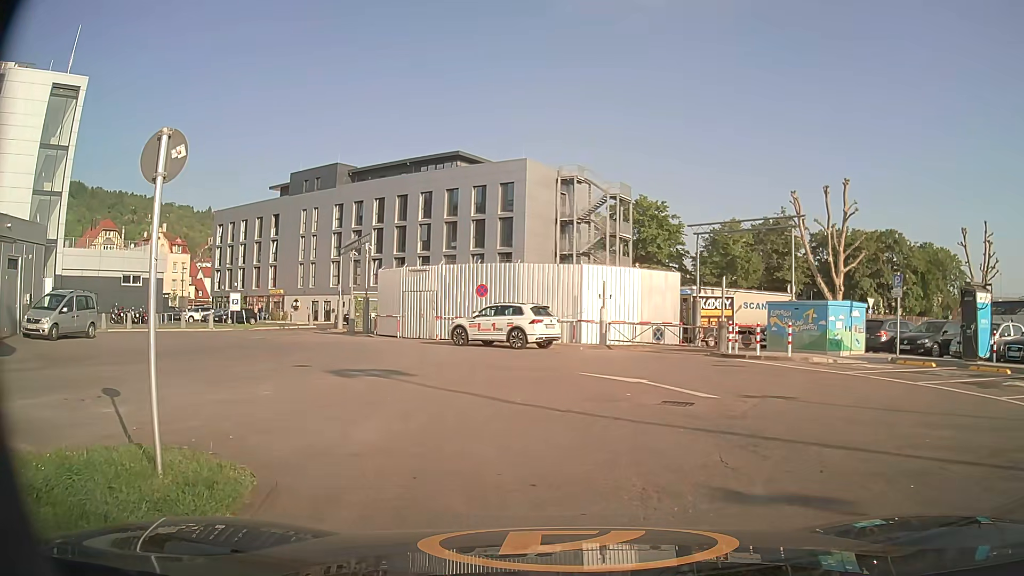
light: Day
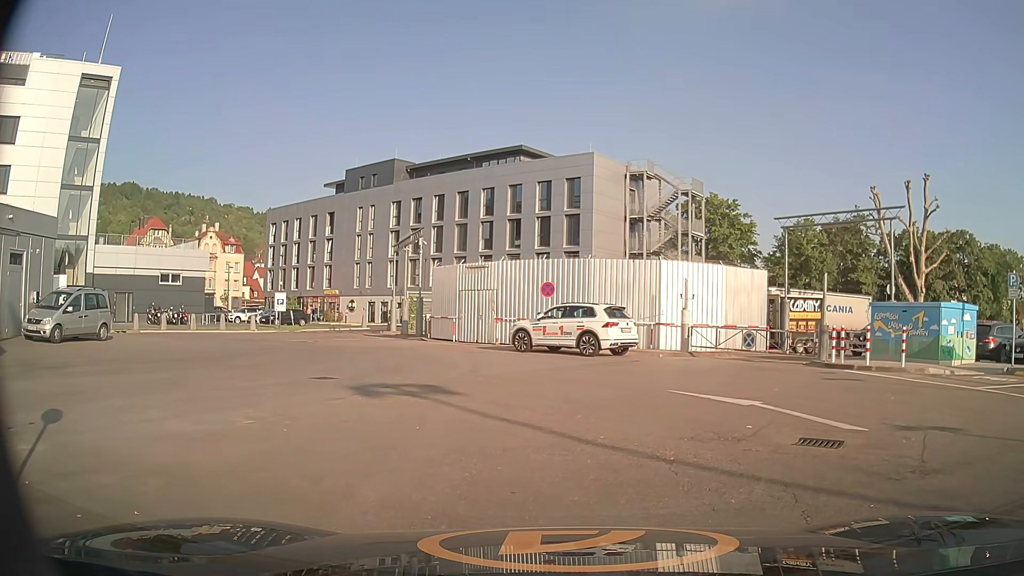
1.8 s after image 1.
(-0.1, +3.0) m; -4°
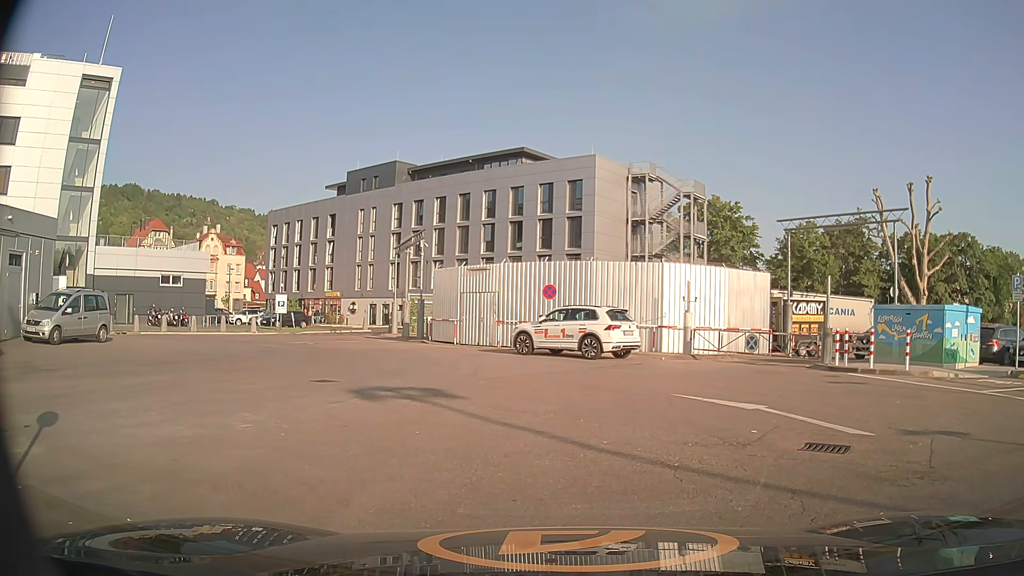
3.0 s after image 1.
(0.0, +0.2) m; 0°
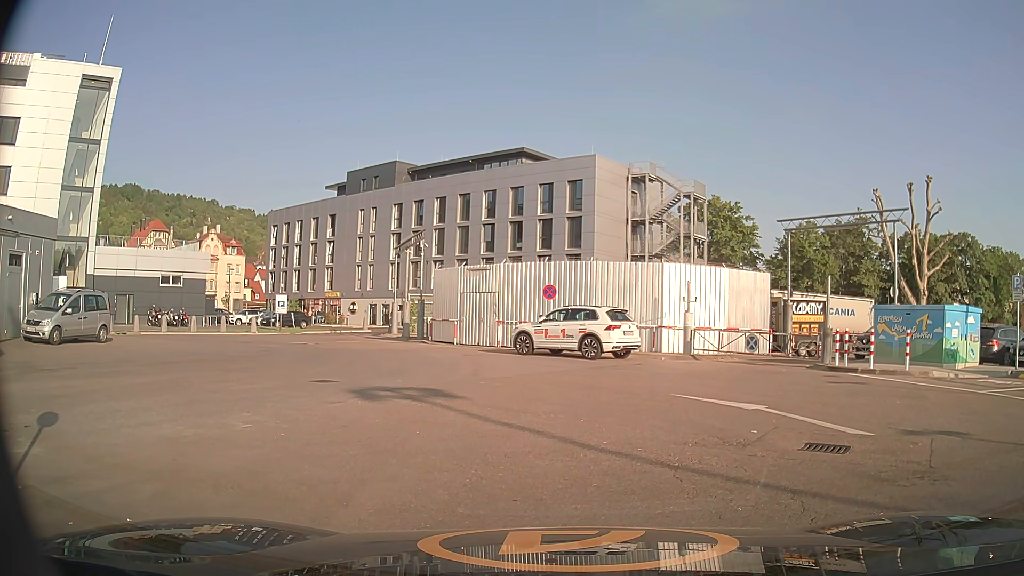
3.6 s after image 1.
(0.0, 0.0) m; 0°
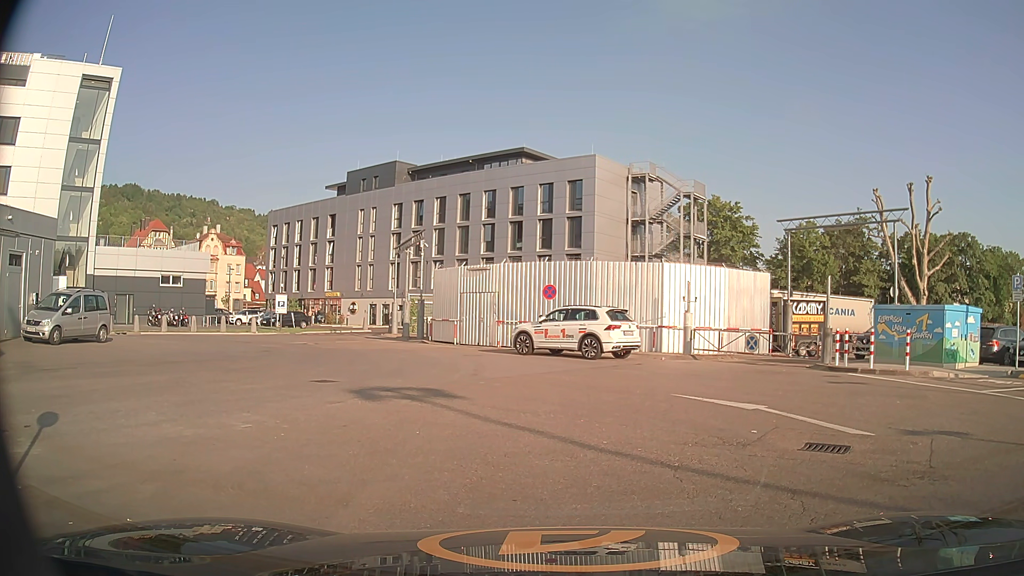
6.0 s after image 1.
(0.0, 0.0) m; 0°
